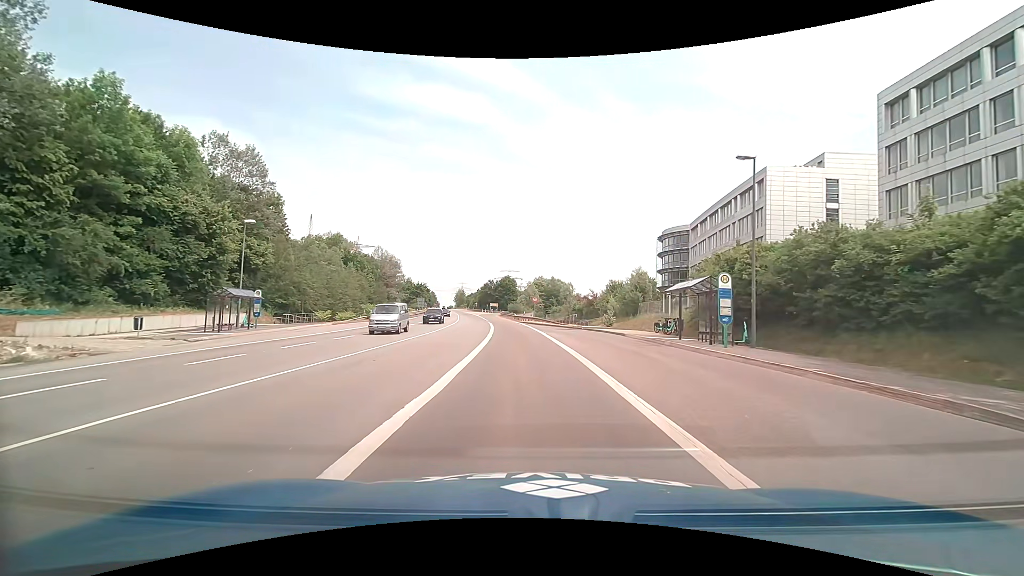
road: trunk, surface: asphalt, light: Day
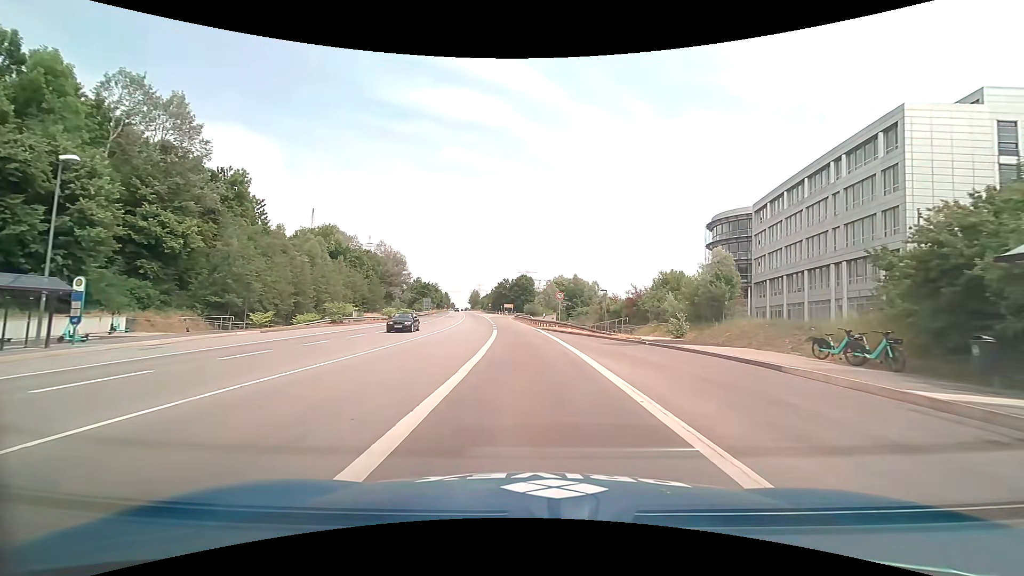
(-0.4, +17.2) m; -1°
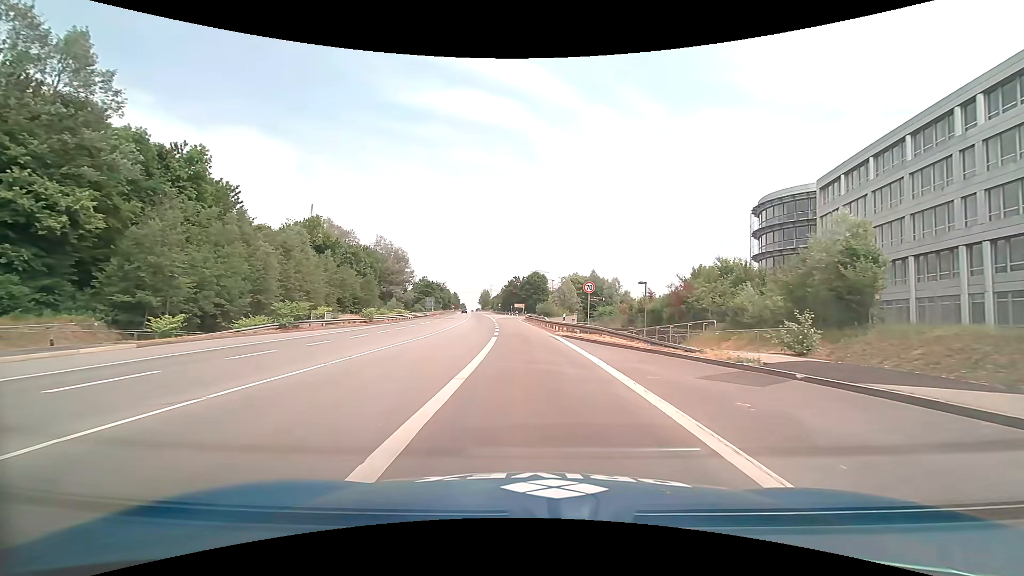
(-0.3, +12.2) m; -2°
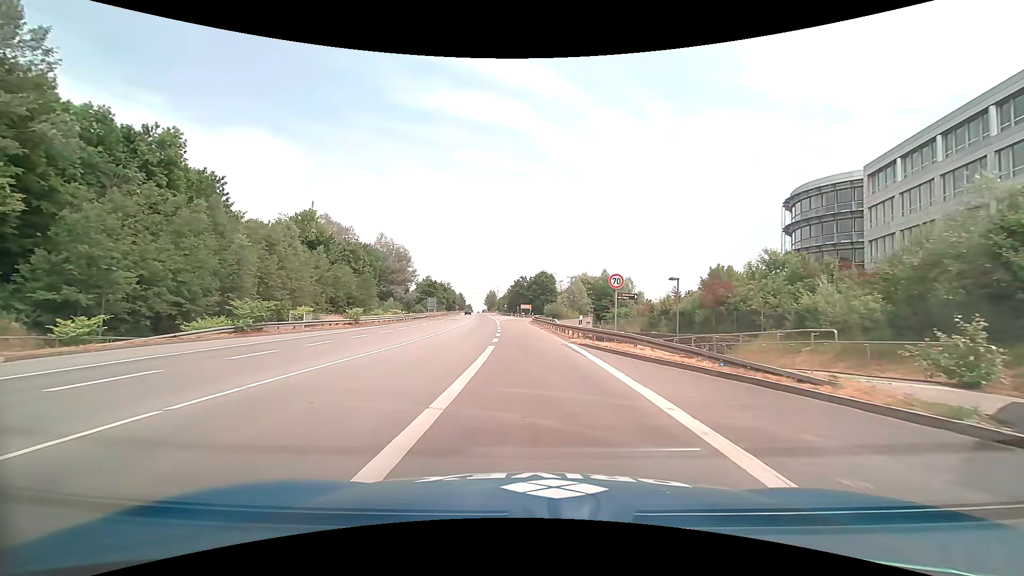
(-0.1, +6.3) m; -1°
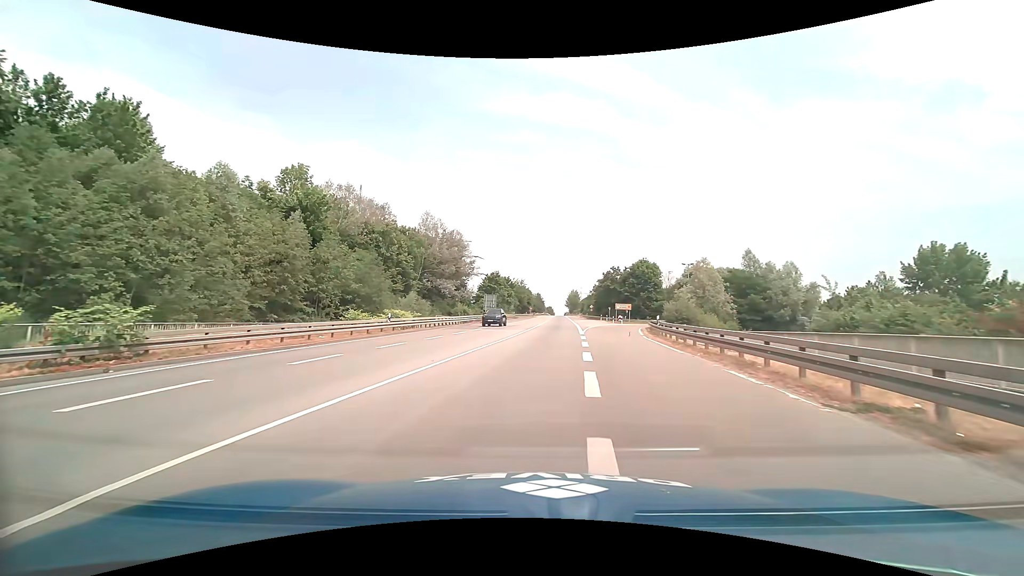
(-1.8, +33.5) m; -9°
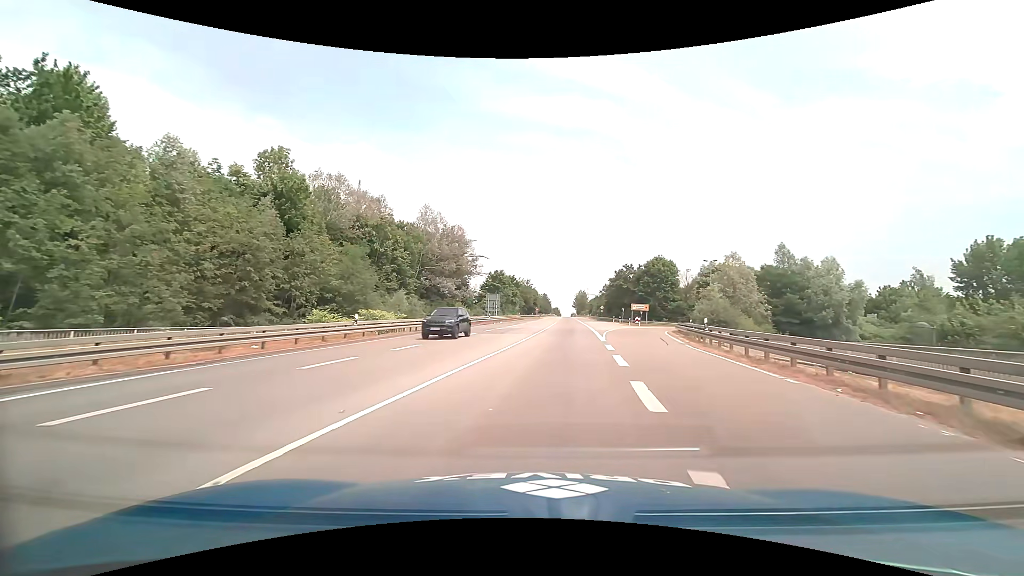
(-0.1, +7.1) m; -1°
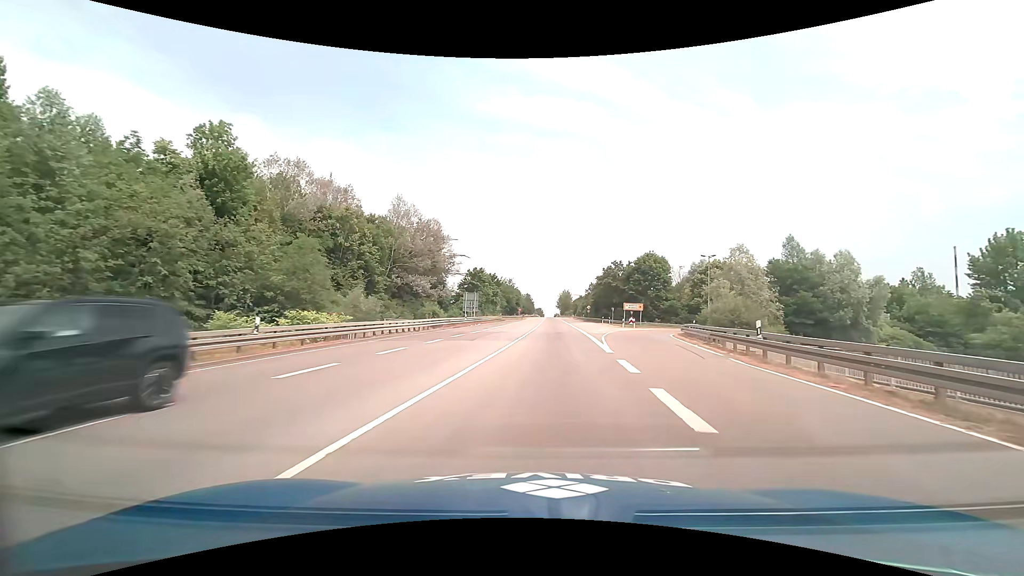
(0.0, +7.2) m; +1°
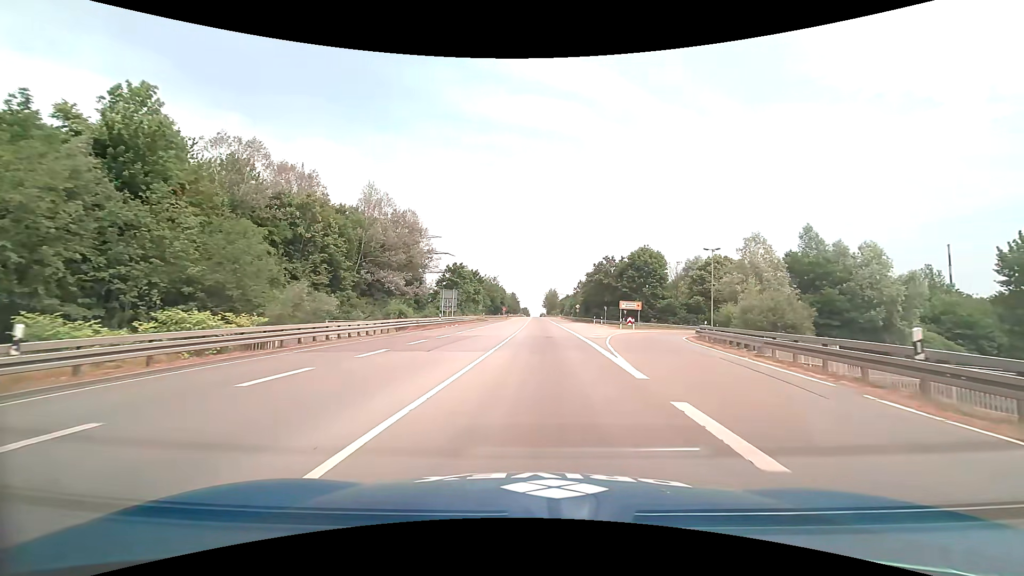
(+0.1, +7.3) m; +2°
(0, +10) (0, +20) (+1, +30) (+1, +40) (+1, +50) (+1, +60) (+1, +70) (+1, +80) (+1, +90) (+1, +100) m
